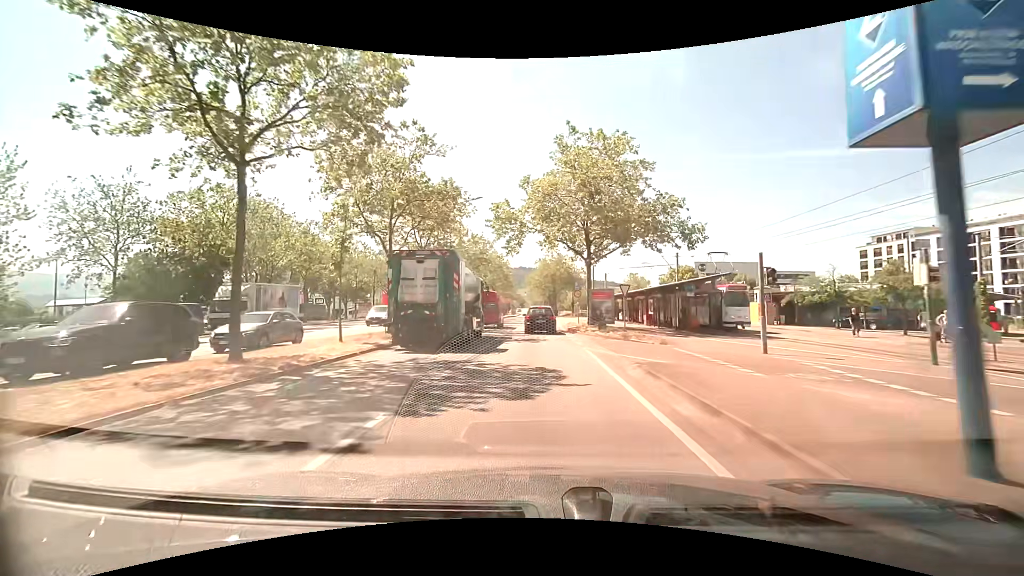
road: primary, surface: asphalt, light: Day
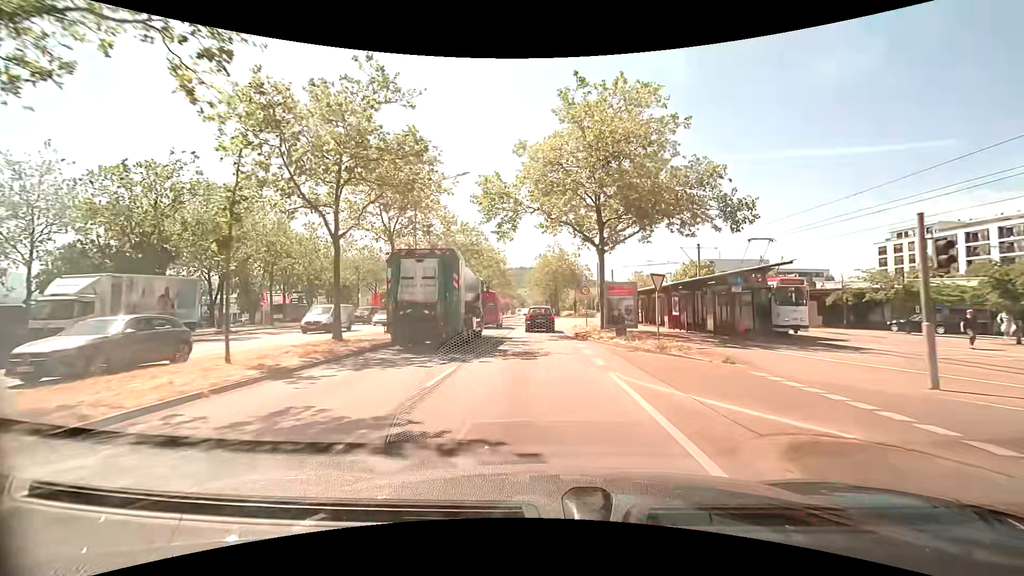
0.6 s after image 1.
(0.0, +6.9) m; 0°
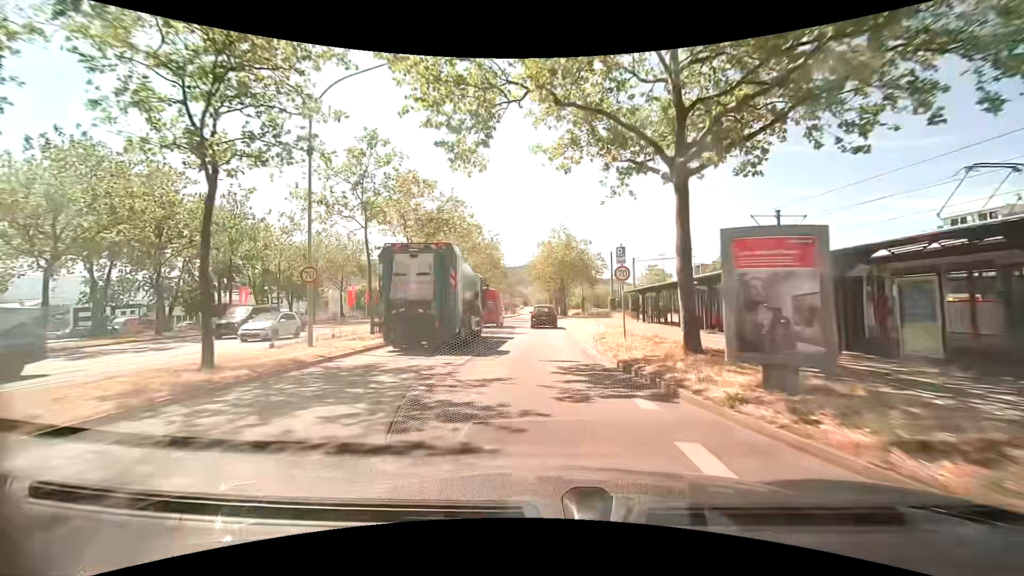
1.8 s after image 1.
(-0.1, +14.6) m; -1°
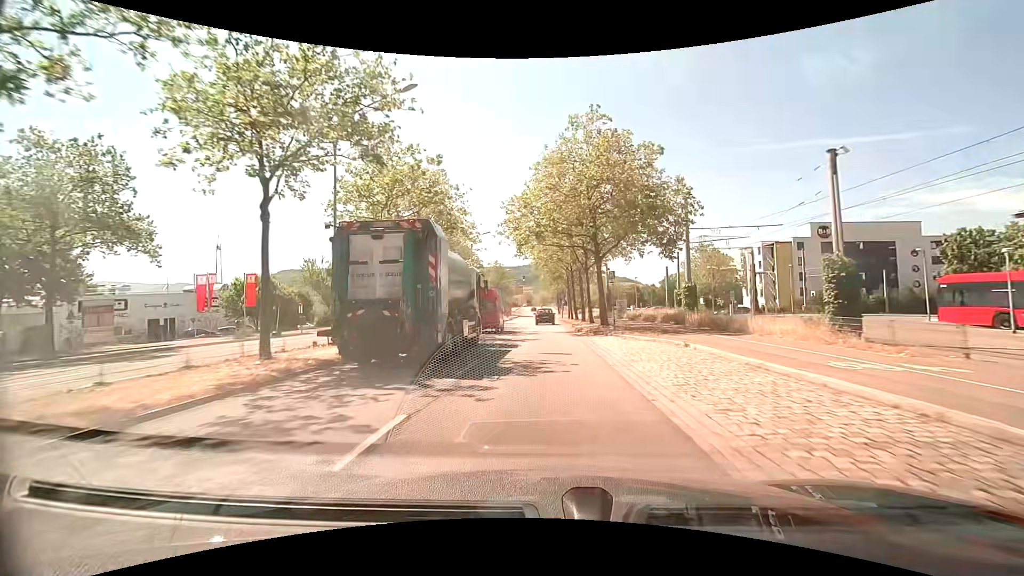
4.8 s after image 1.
(-0.3, +39.1) m; 0°
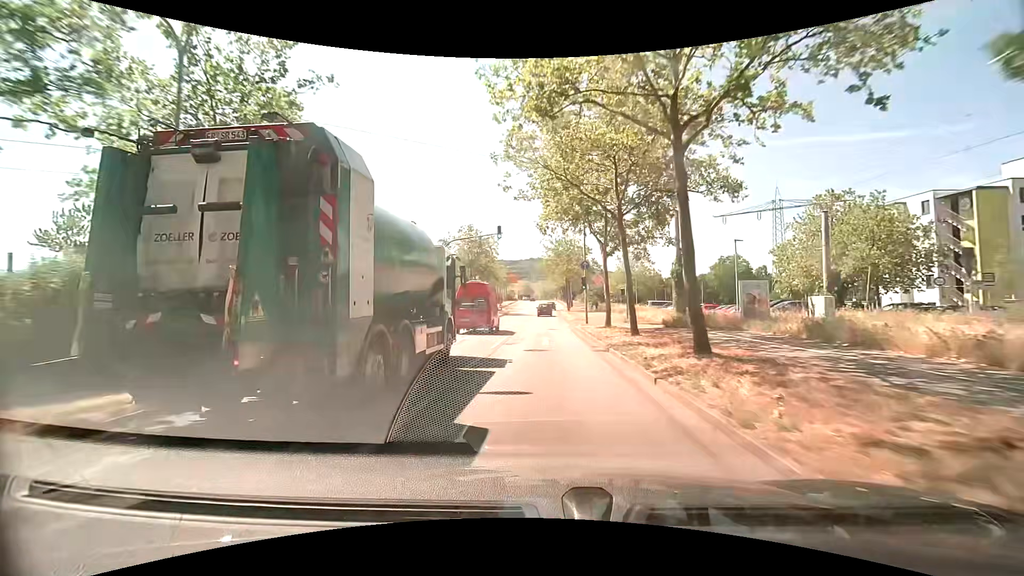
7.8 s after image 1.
(-0.2, +41.0) m; -1°
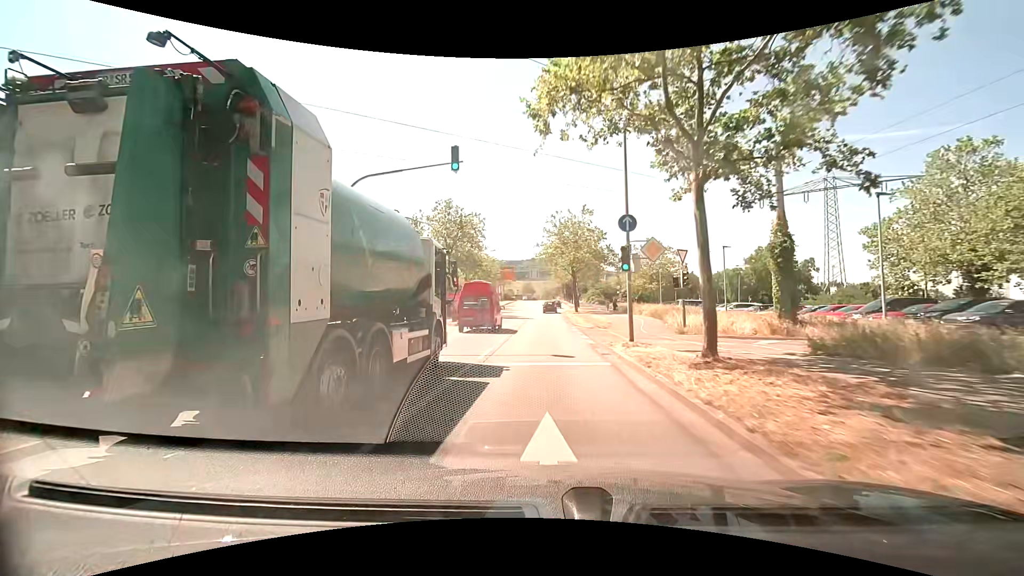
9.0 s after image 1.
(+0.1, +16.3) m; +1°
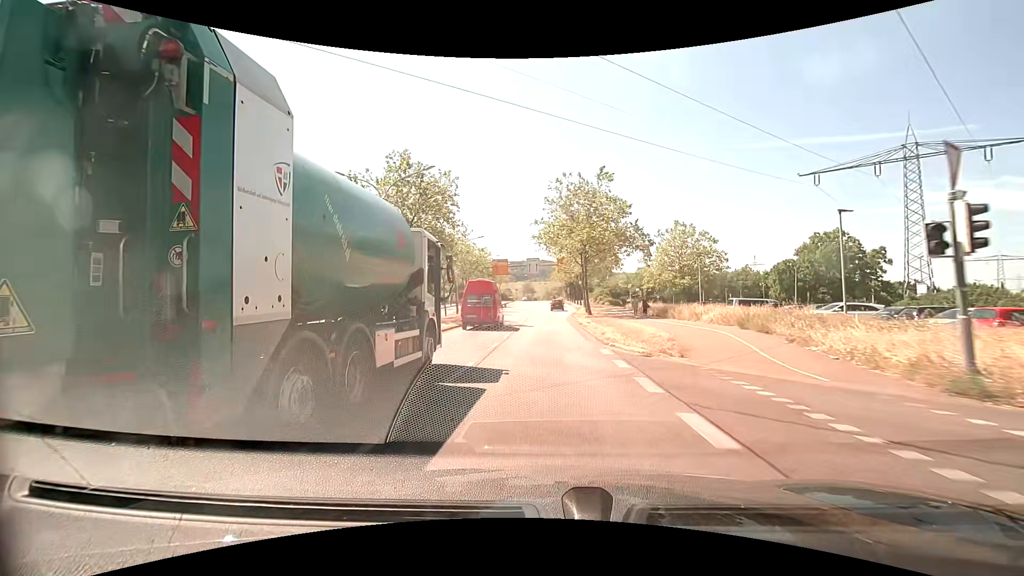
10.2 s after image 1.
(-0.1, +16.2) m; 0°
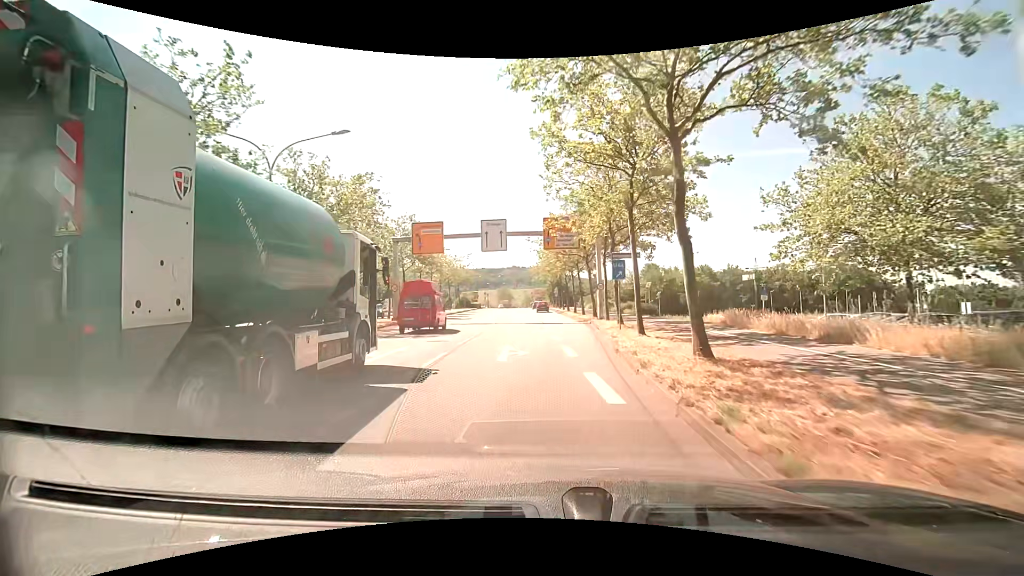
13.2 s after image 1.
(+0.4, +39.7) m; +2°
(0, +10) (0, +20) (+1, +30) (+1, +40) (+1, +50) (0, +60) (0, +70) (-1, +80) (-1, +90) (-2, +100) m
